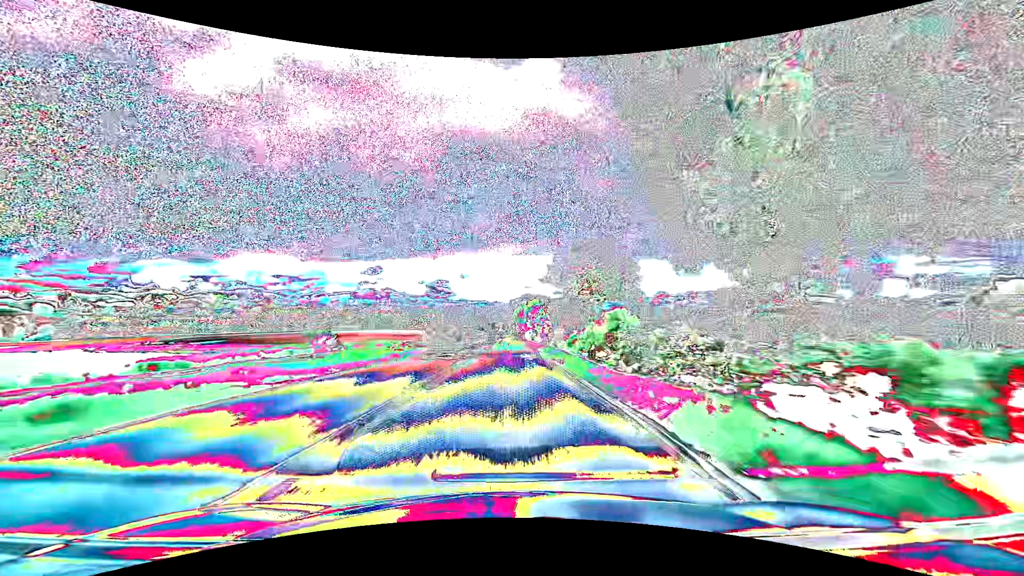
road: primary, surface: asphalt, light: Day
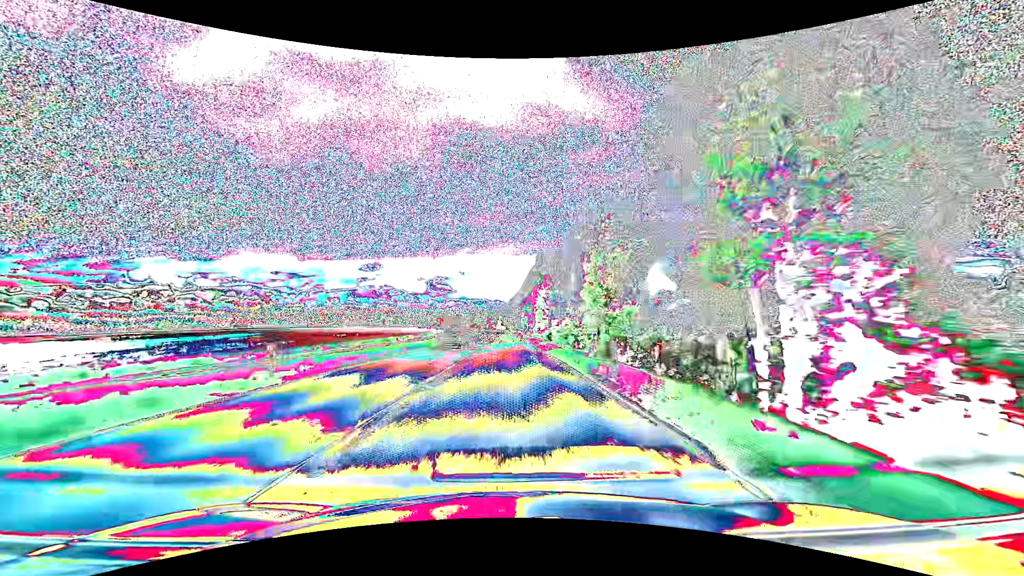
(-0.3, +74.1) m; 0°
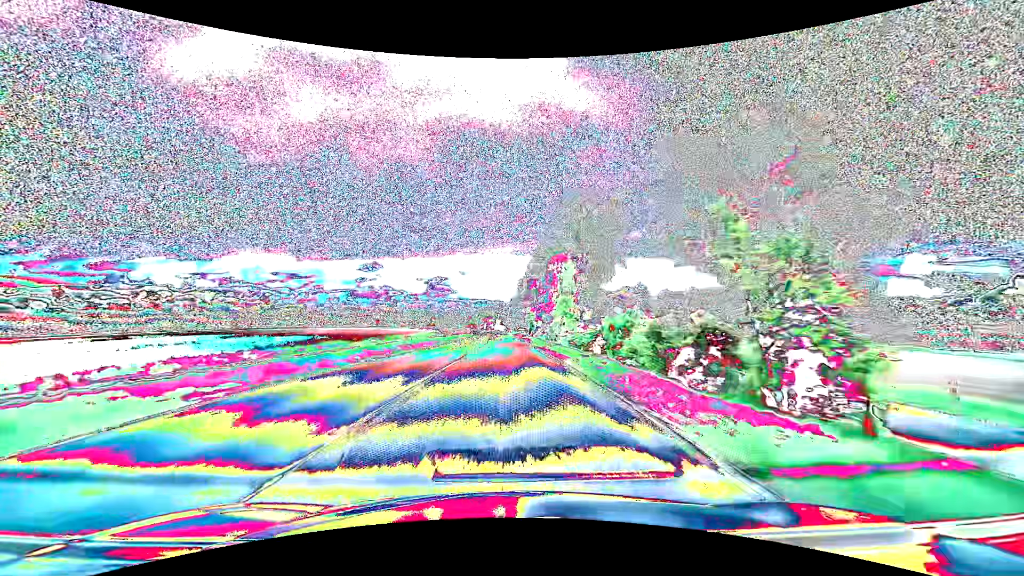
(+0.1, +30.6) m; 0°
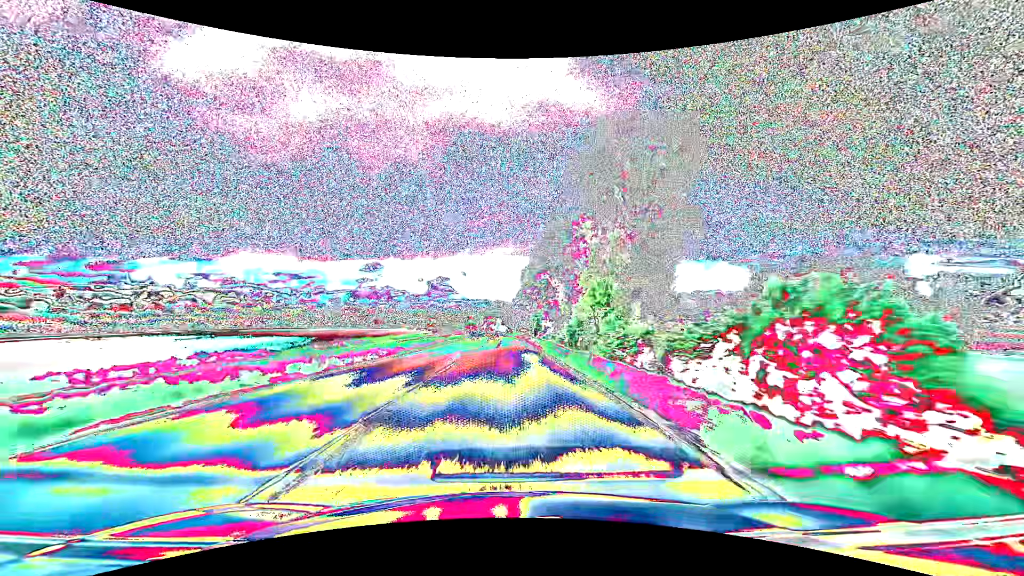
(+0.1, +15.4) m; 0°
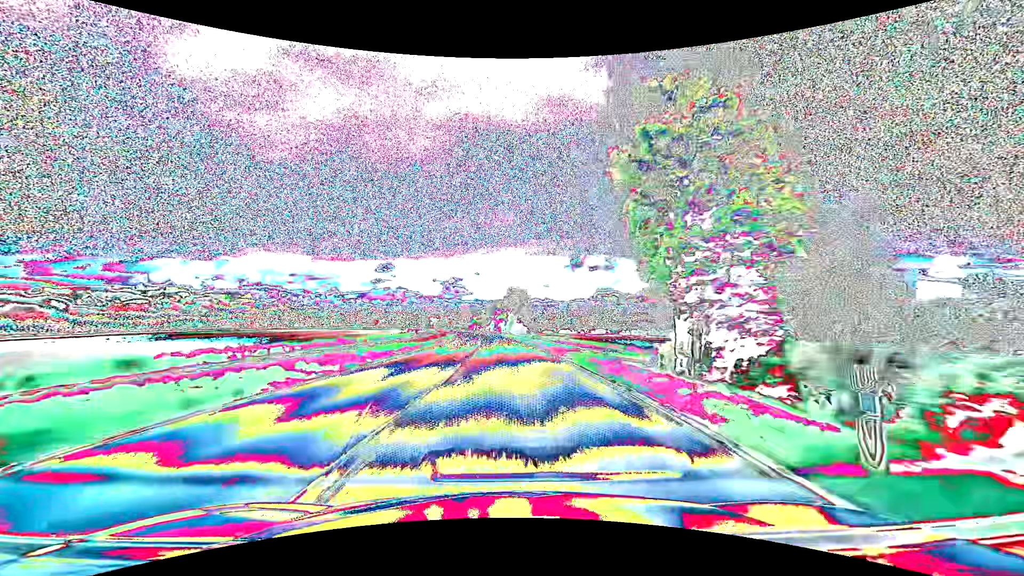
(-0.5, +62.1) m; -1°
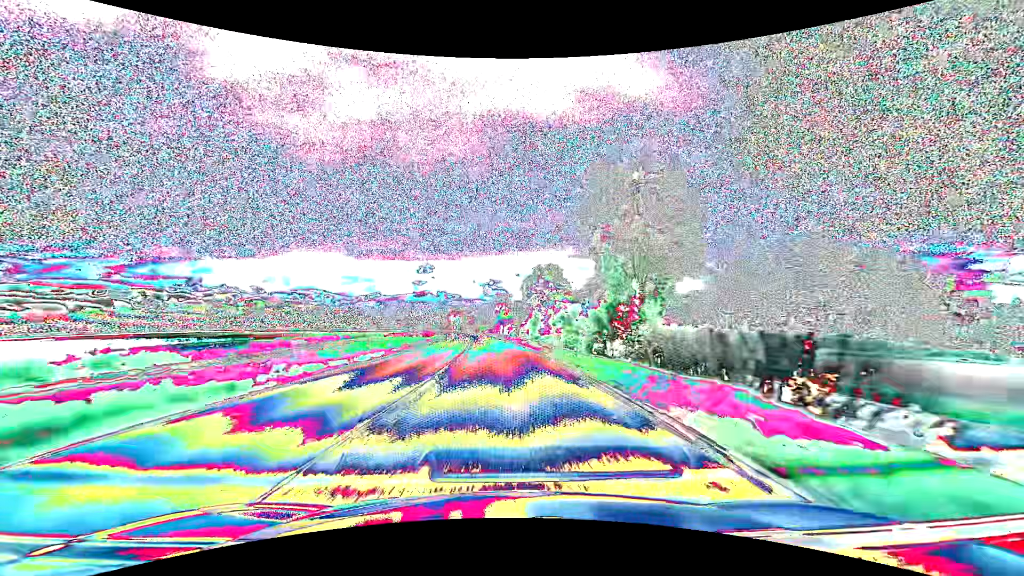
(-2.5, +78.3) m; -4°
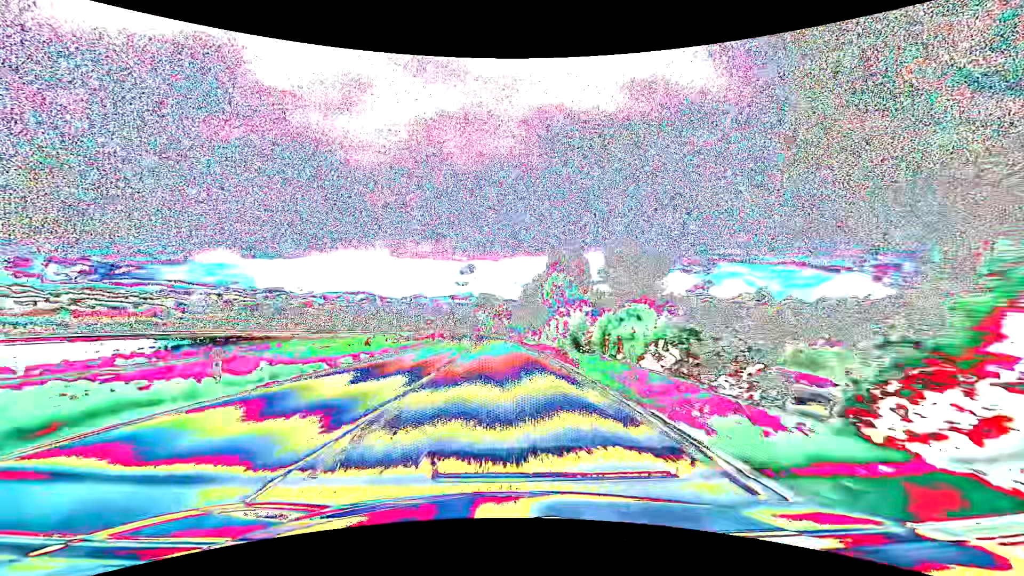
(-2.8, +62.9) m; -5°
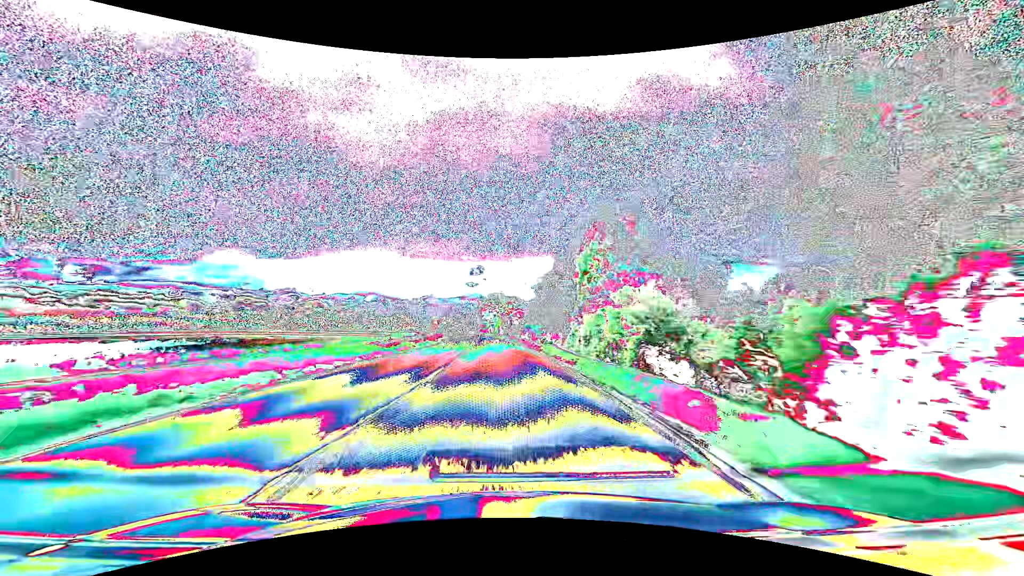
(-0.2, +15.8) m; -1°
(0, +10) (0, +20) (-1, +30) (-1, +40) (-1, +50) (-2, +60) (-3, +70) (-4, +80) (-5, +90) (-6, +100) m
